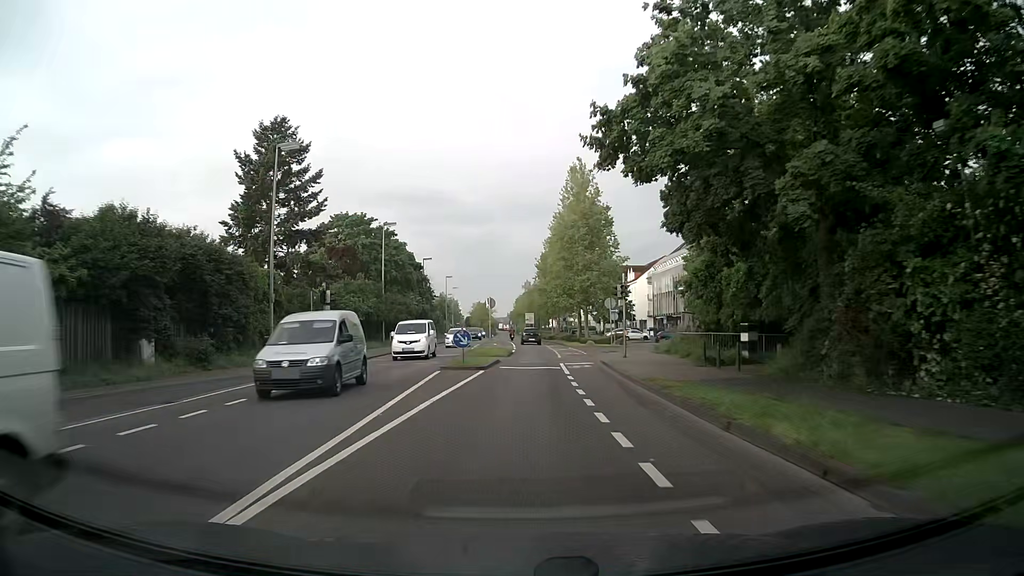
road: secondary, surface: asphalt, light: Day
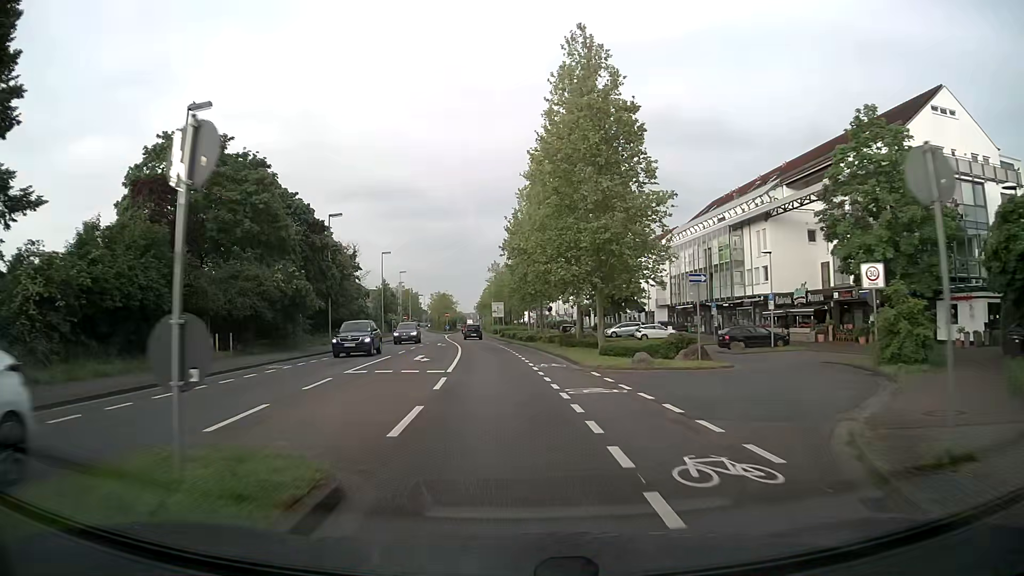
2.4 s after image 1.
(+0.7, +31.6) m; +3°
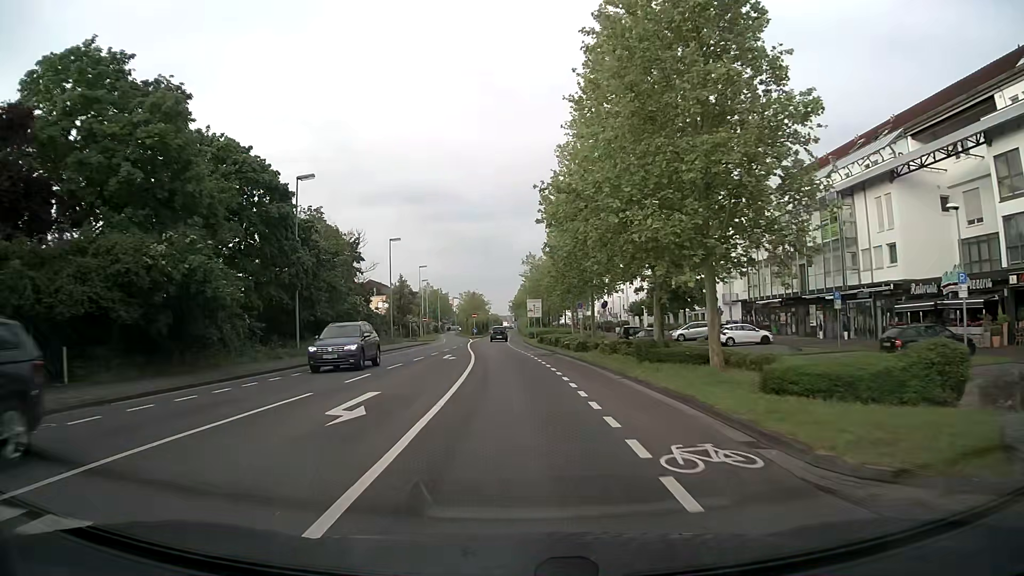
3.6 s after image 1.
(-0.4, +15.9) m; -3°
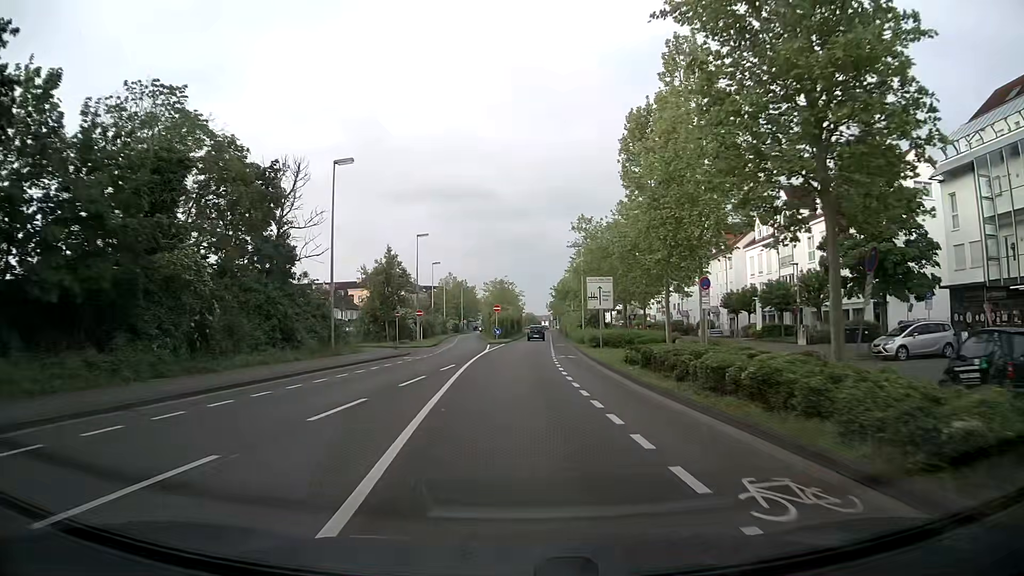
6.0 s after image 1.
(-1.0, +31.6) m; -4°
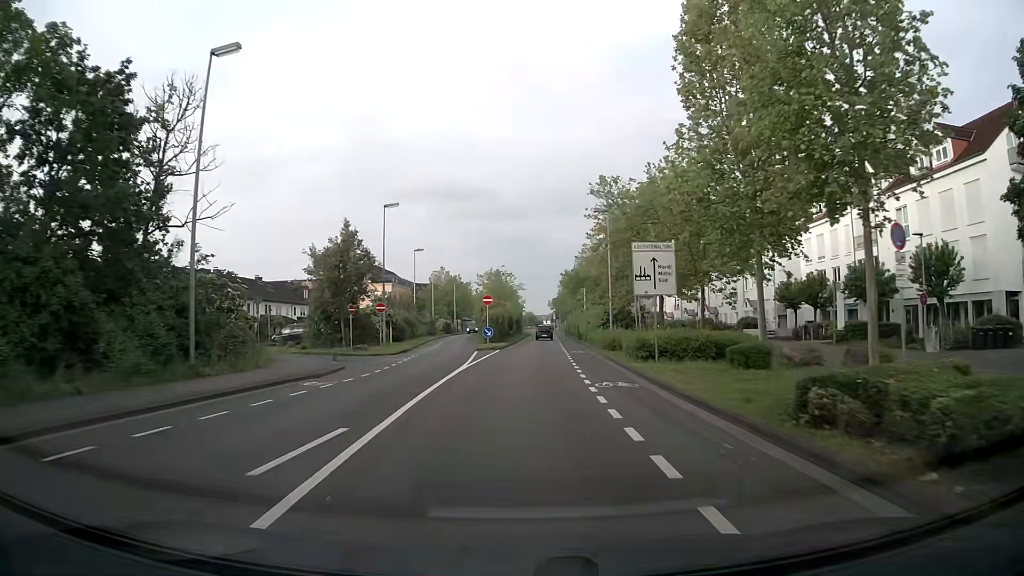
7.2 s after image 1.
(+0.1, +15.8) m; +1°
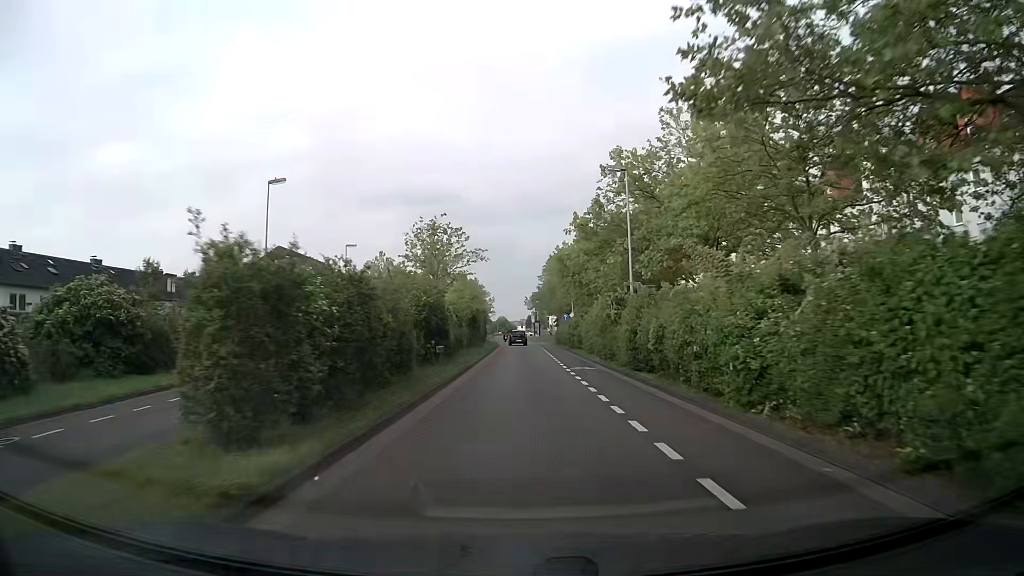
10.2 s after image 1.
(+0.9, +39.6) m; +2°
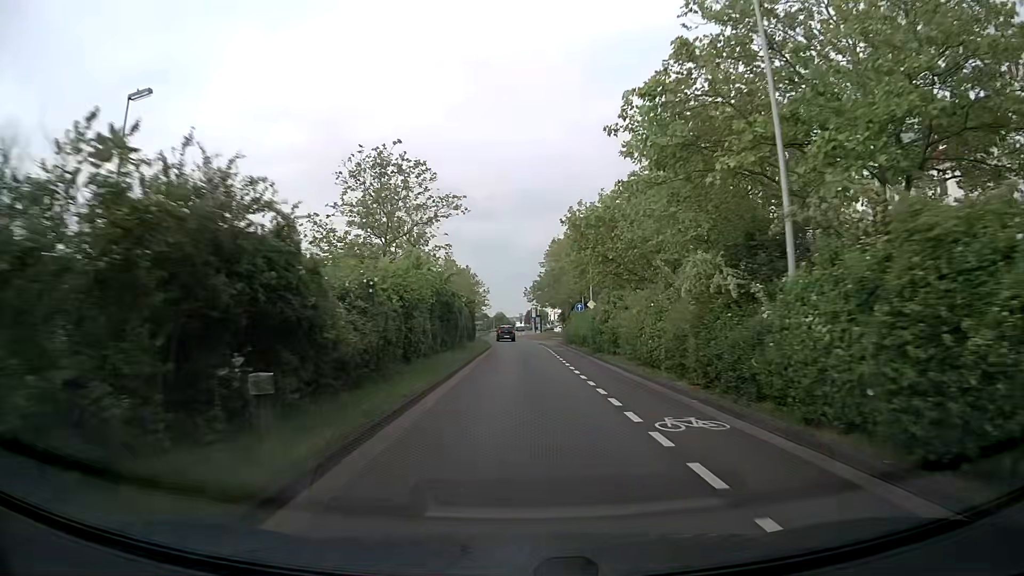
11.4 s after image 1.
(0.0, +15.8) m; 0°
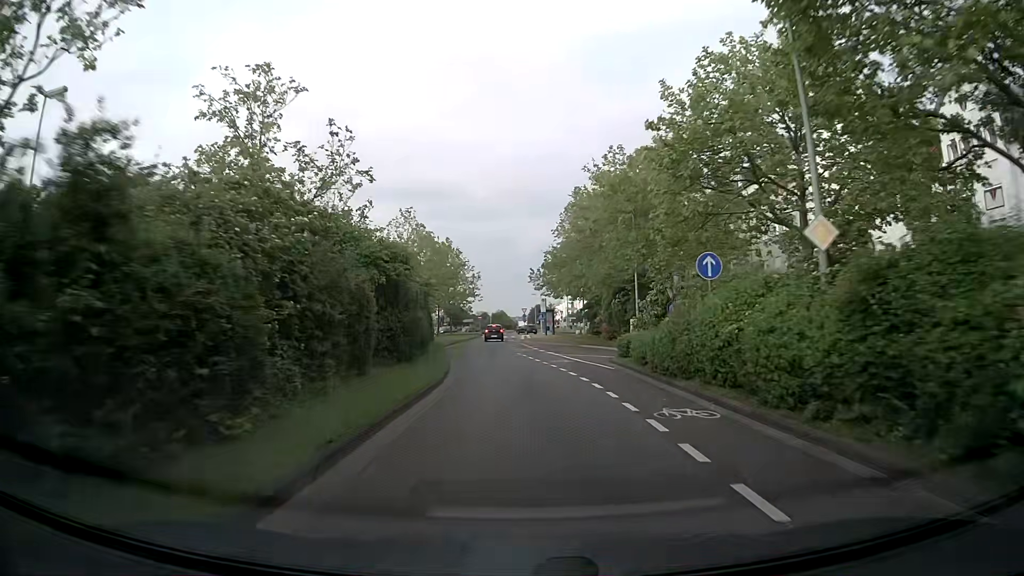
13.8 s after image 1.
(-0.1, +31.6) m; 0°
